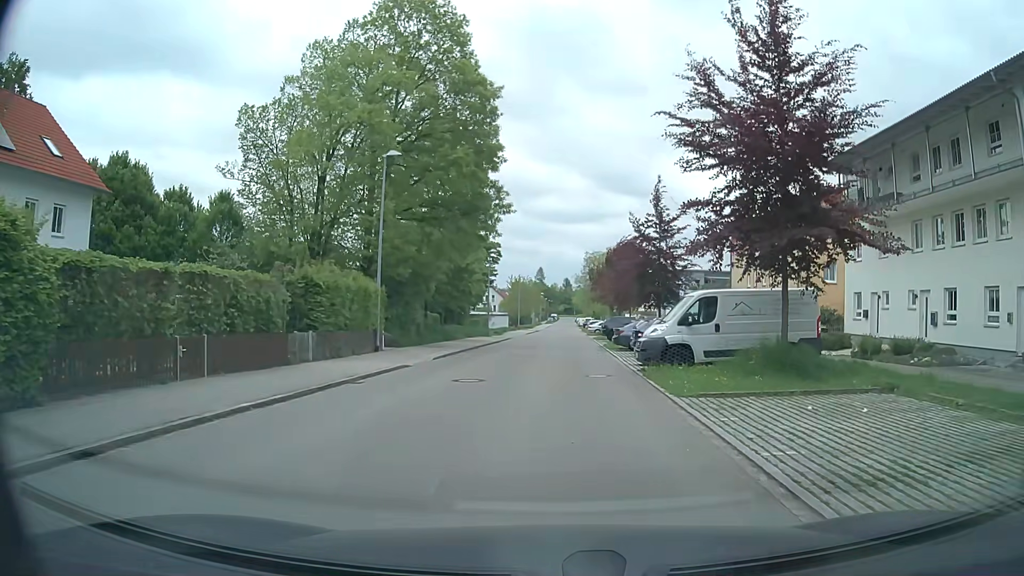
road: residential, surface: asphalt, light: Day
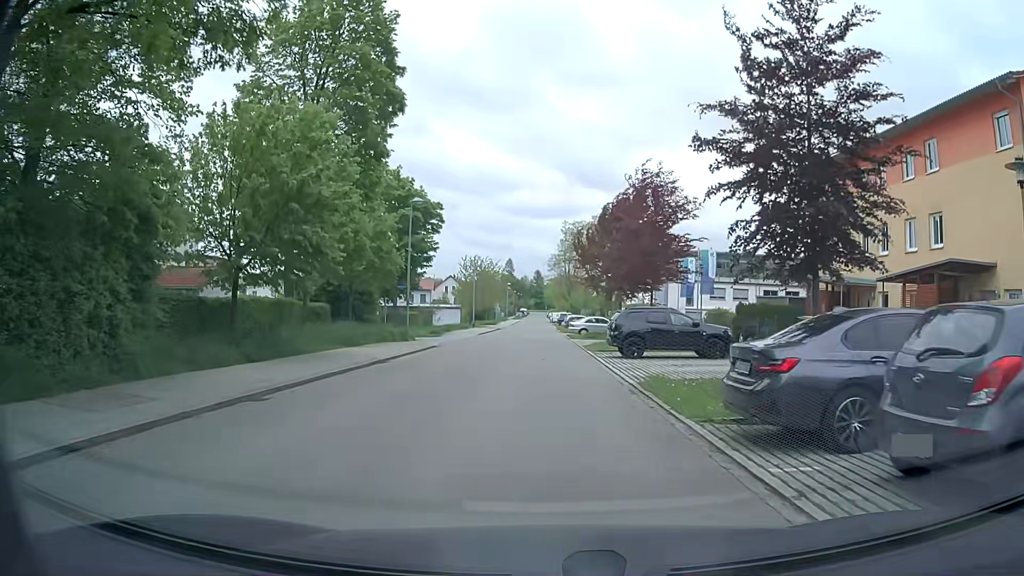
(+0.6, +24.1) m; +2°
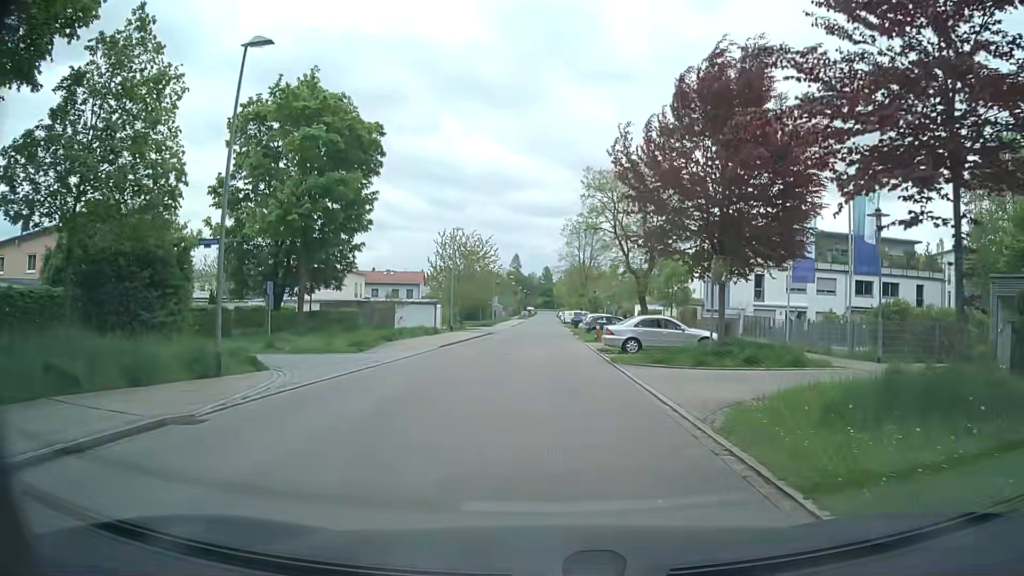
(-0.1, +22.7) m; 0°
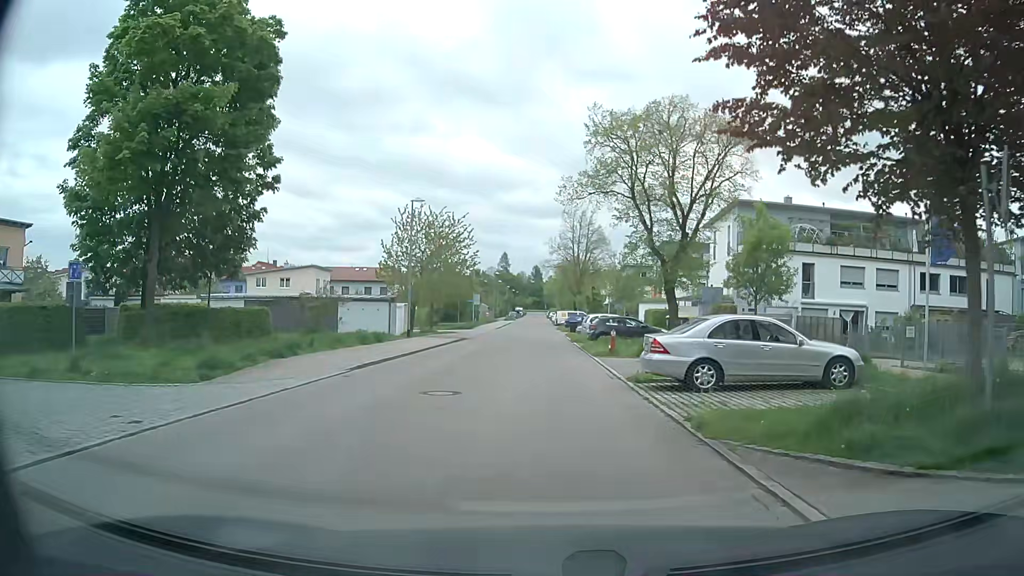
(-0.1, +12.5) m; 0°
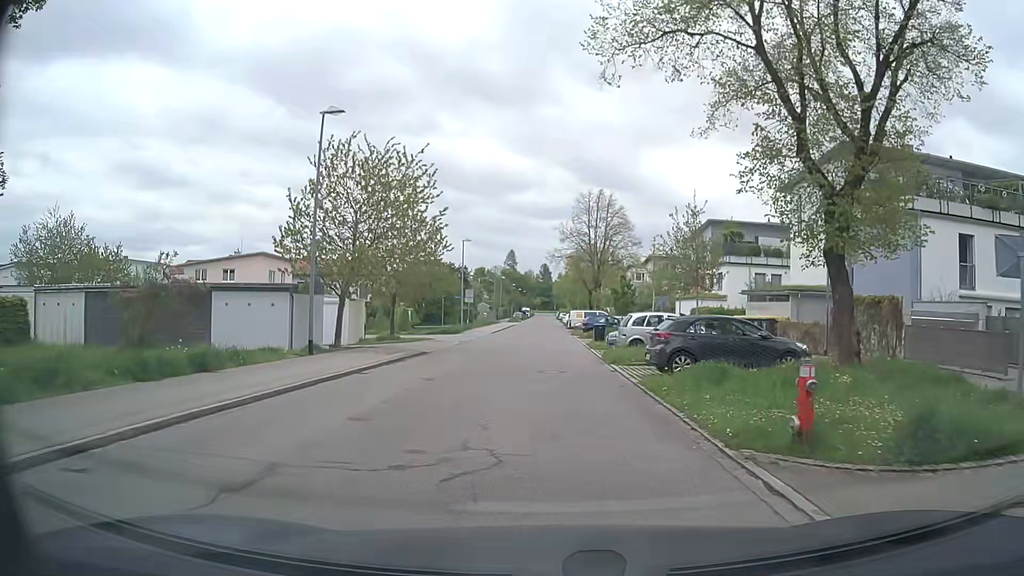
(-0.1, +17.1) m; -1°
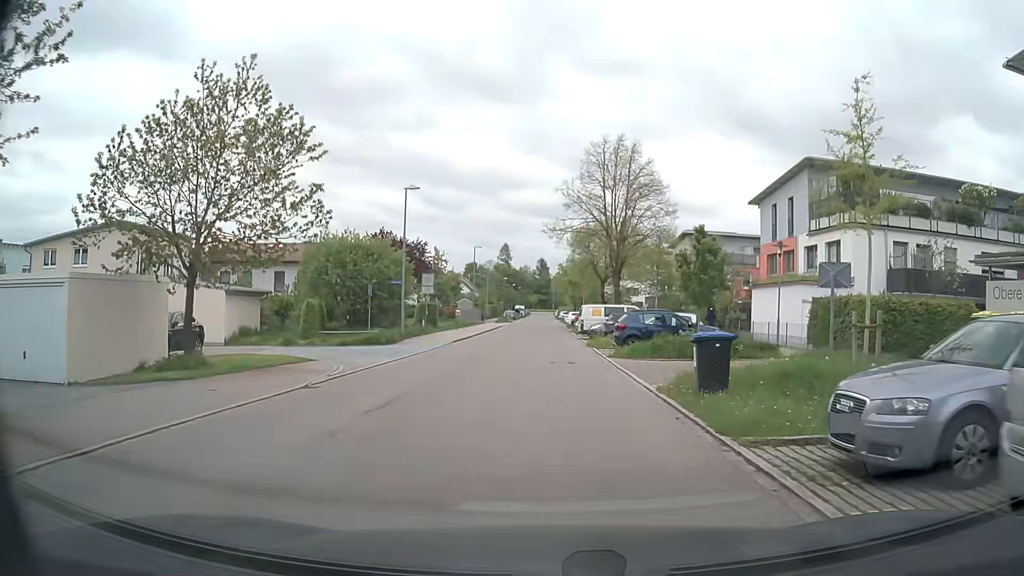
(0.0, +22.9) m; +1°
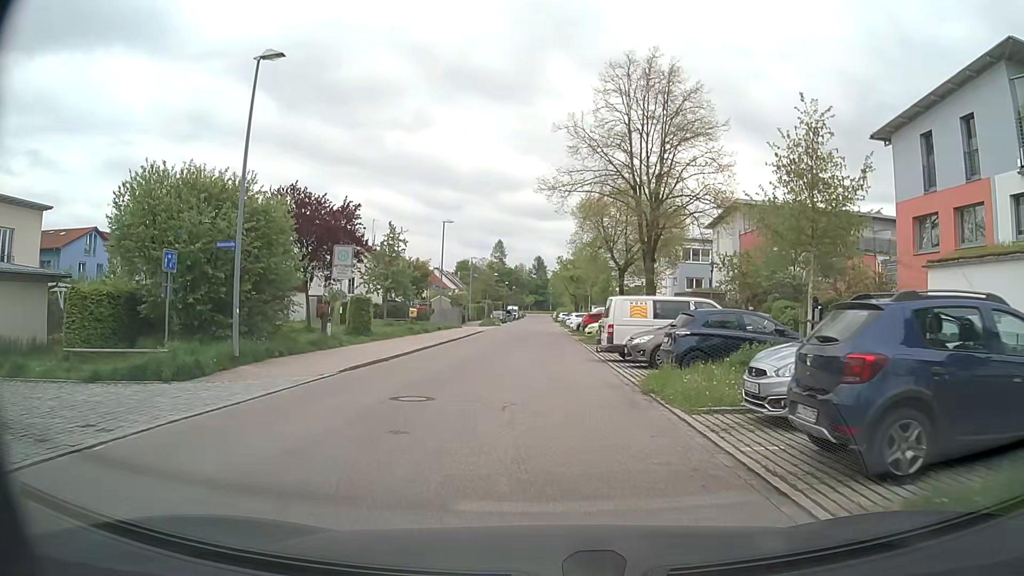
(0.0, +18.6) m; 0°
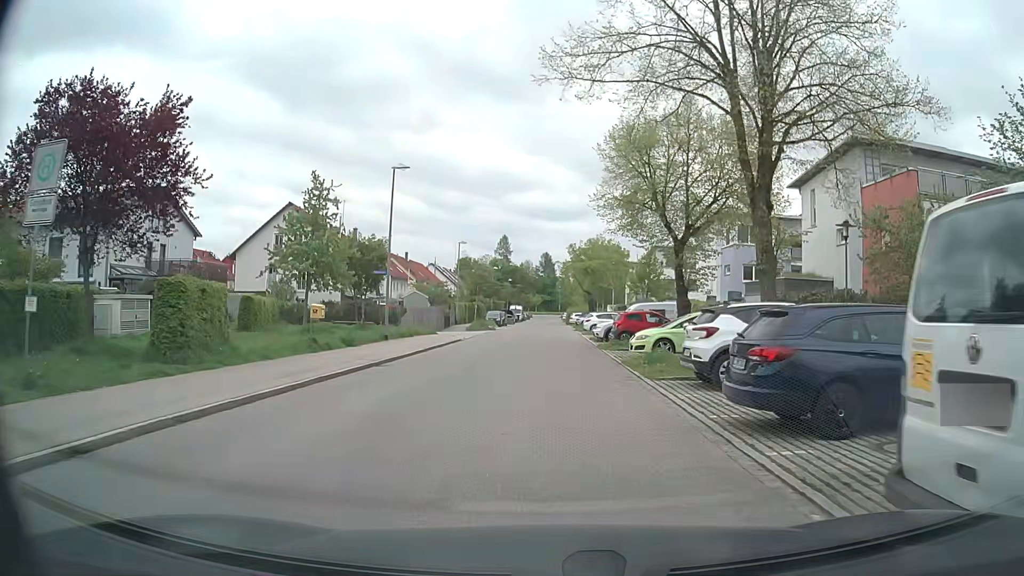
(-0.2, +17.9) m; -1°
(0, +10) (0, +20) (0, +30) (0, +40) (0, +50) (0, +60) (+1, +70) (+1, +80) (+1, +90) (+1, +100) m
